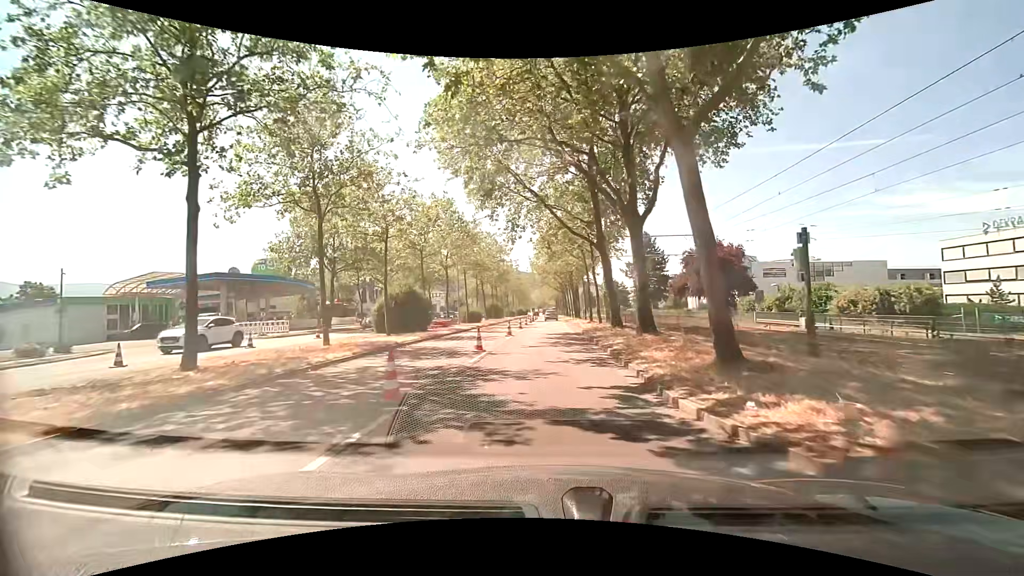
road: primary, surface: asphalt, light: Day
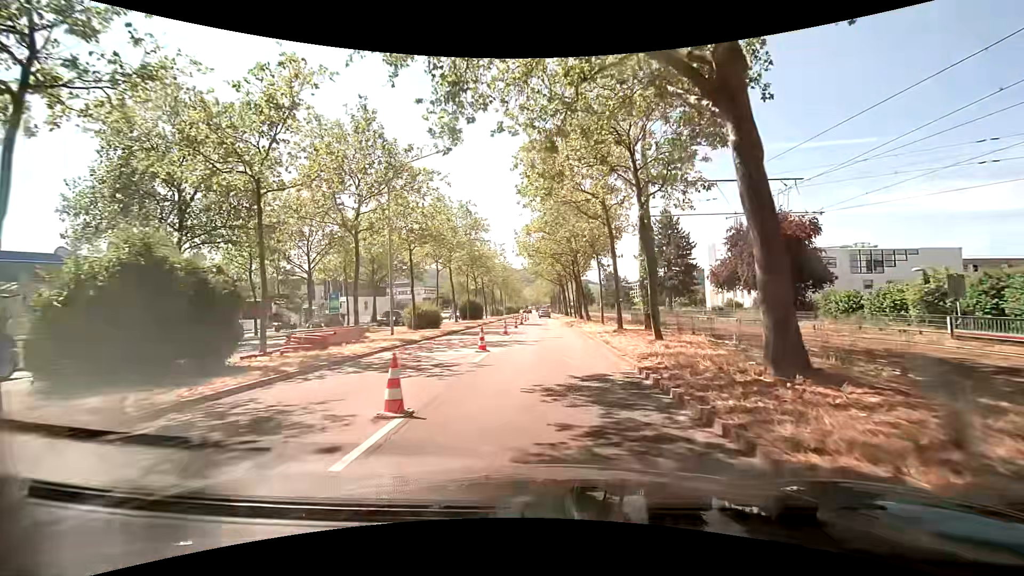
(-0.1, +18.1) m; -1°
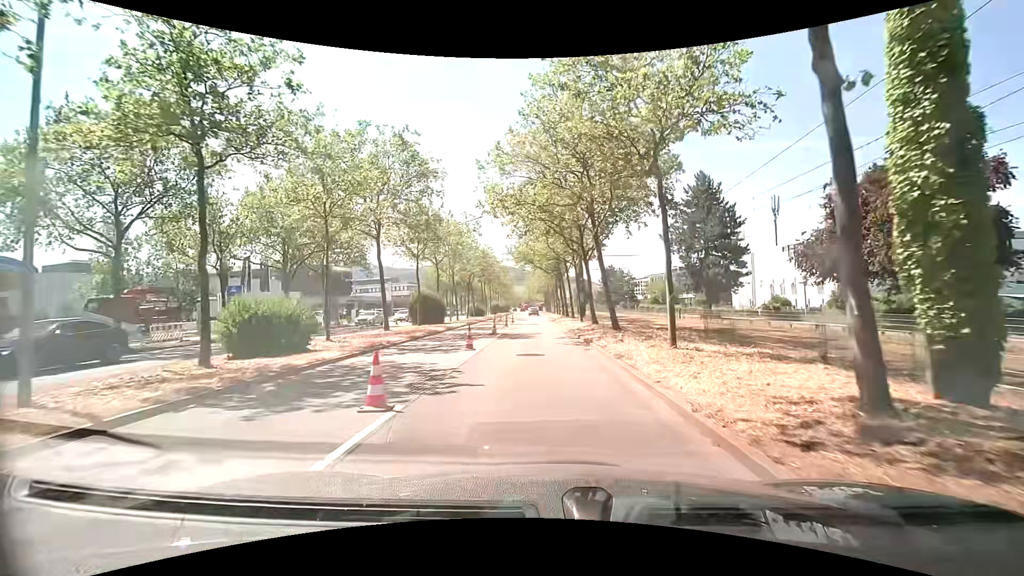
(+0.4, +18.2) m; +2°
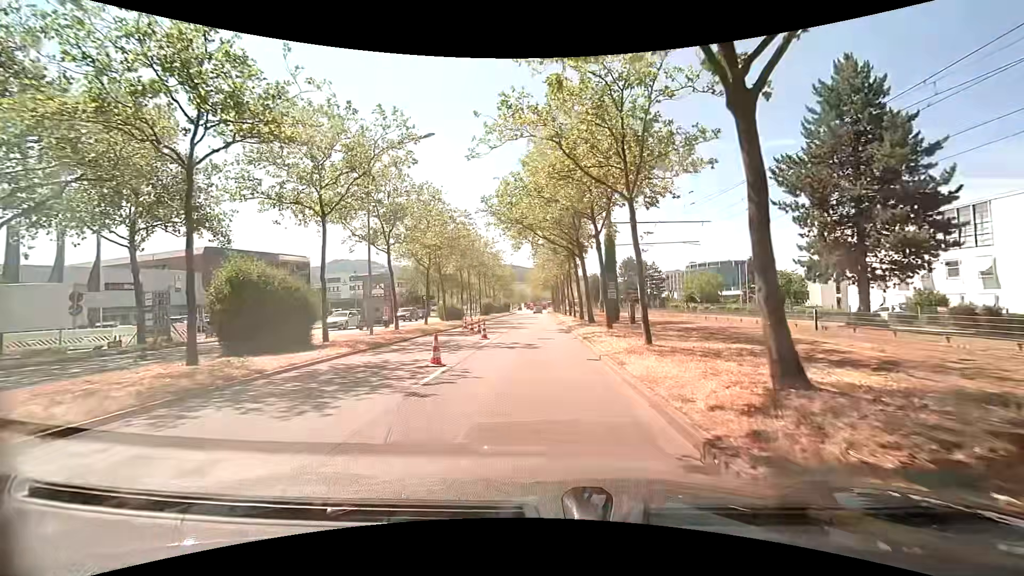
(-0.2, +22.6) m; -1°
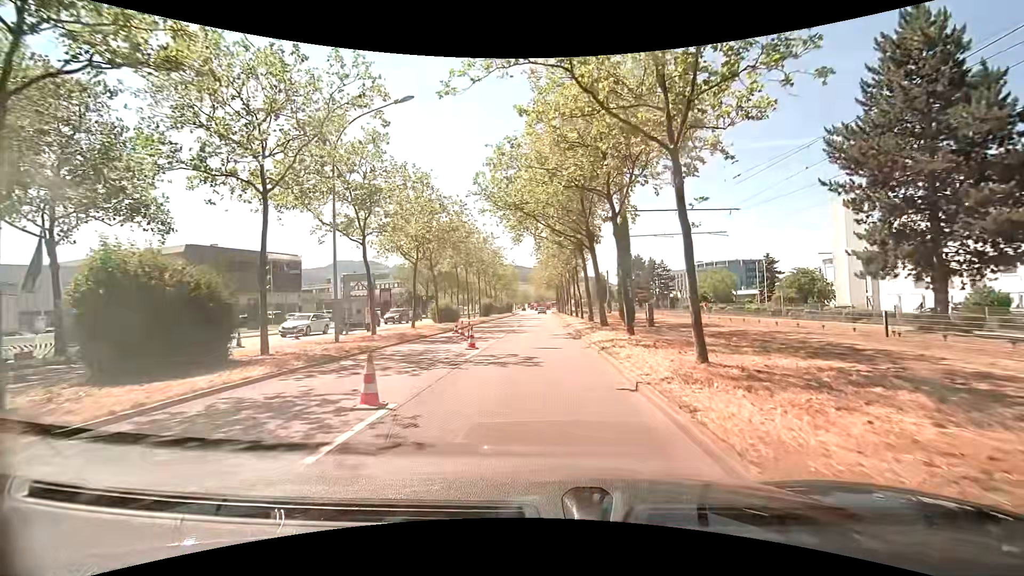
(0.0, +4.5) m; -1°
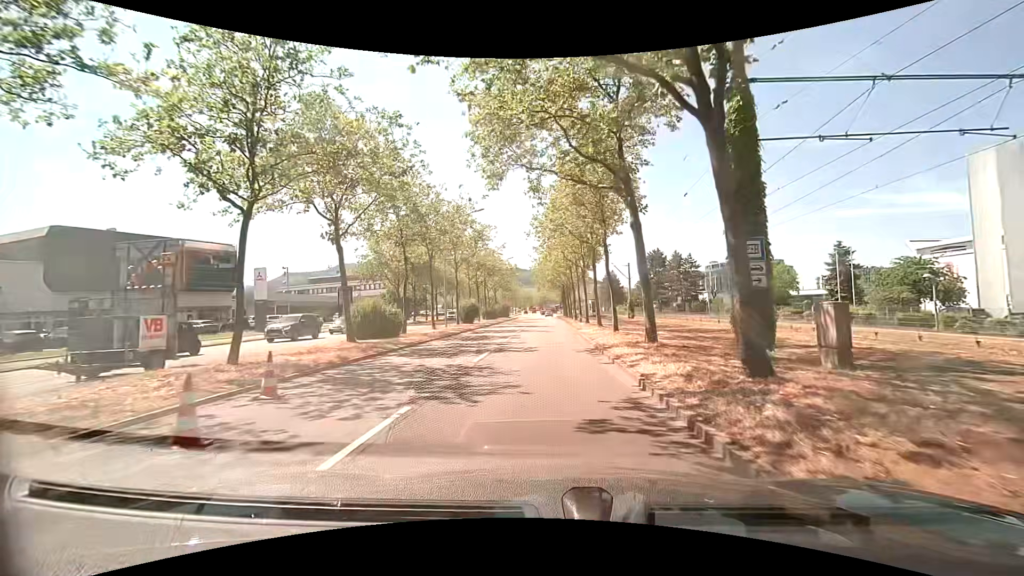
(0.0, +18.4) m; +1°
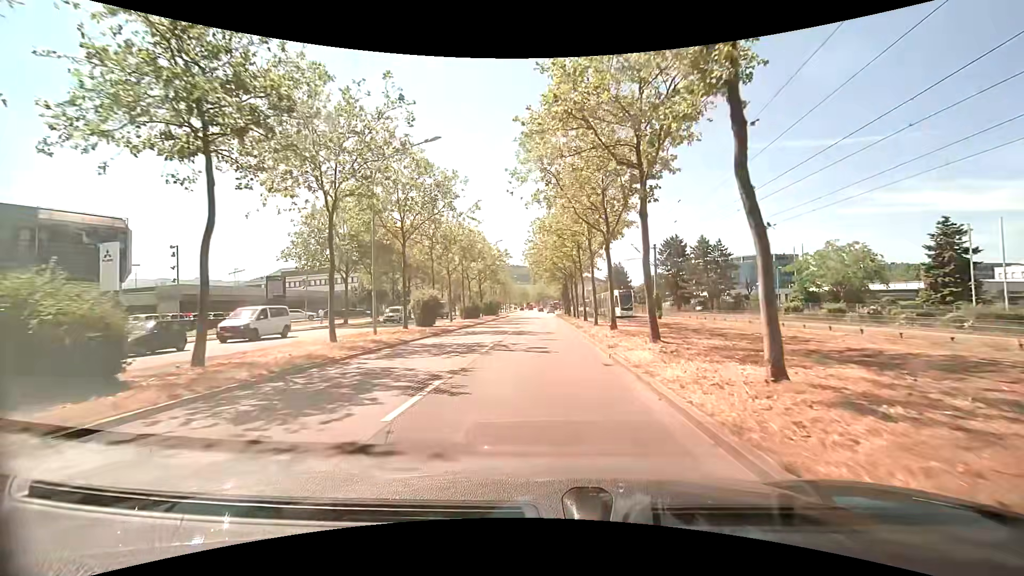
(-0.1, +16.6) m; 0°
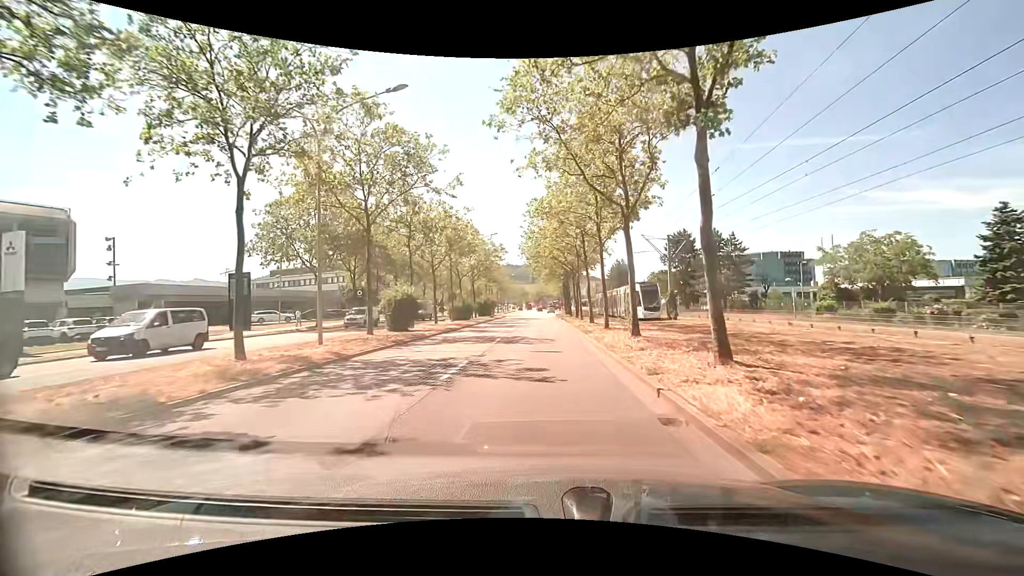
(0.0, +5.8) m; 0°
(0, +10) (0, +20) (0, +30) (0, +40) (0, +50) (0, +60) (0, +70) (-1, +80) (-1, +90) (-1, +100) m
